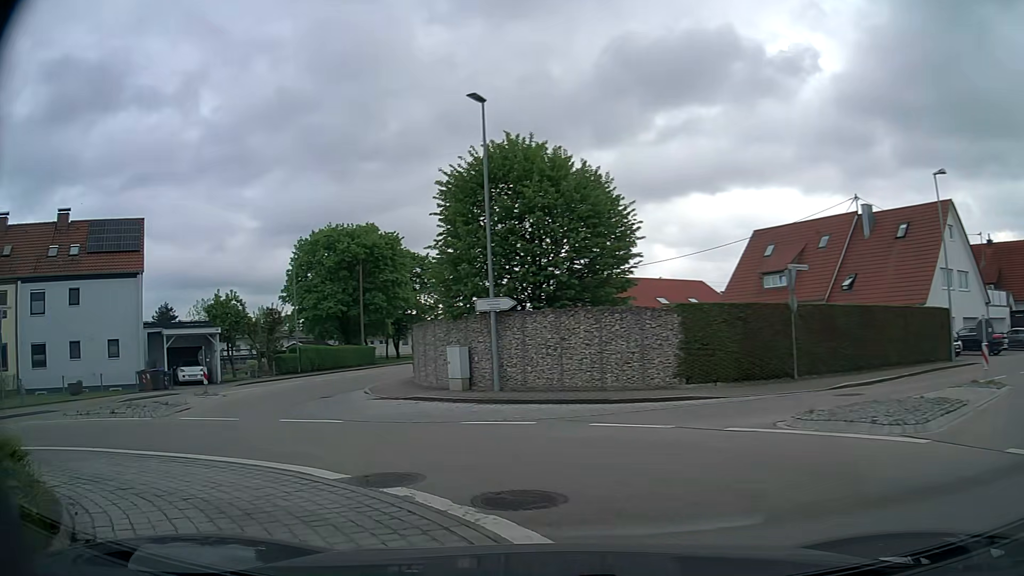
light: Day
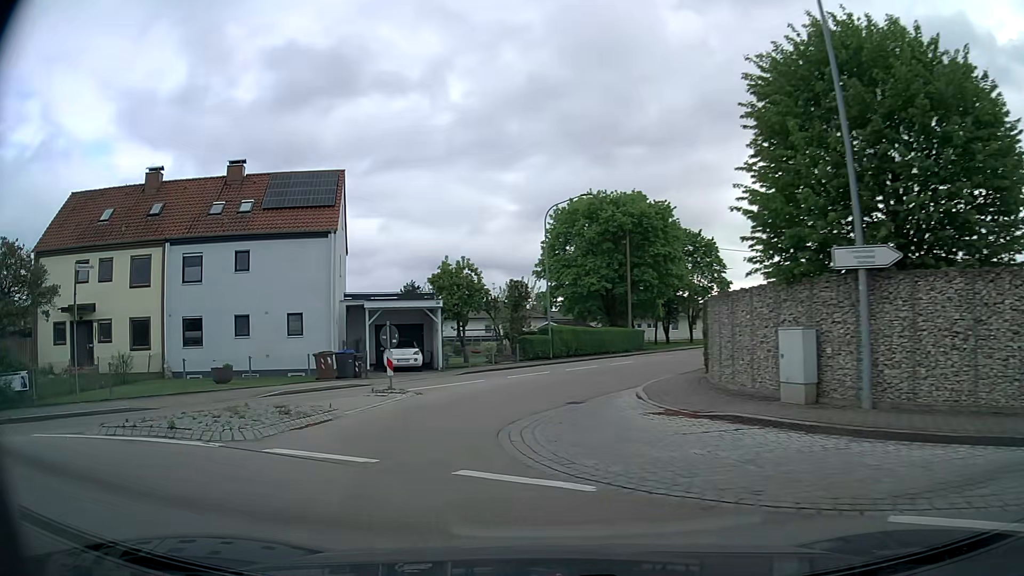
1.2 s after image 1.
(-1.8, +8.4) m; -23°
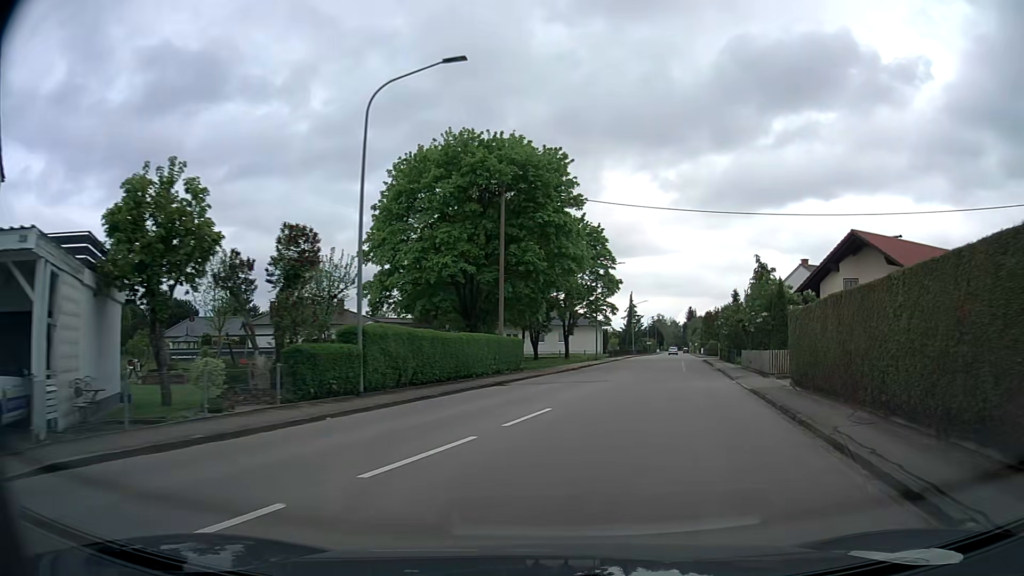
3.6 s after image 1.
(+0.5, +21.0) m; +12°
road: tertiary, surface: asphalt
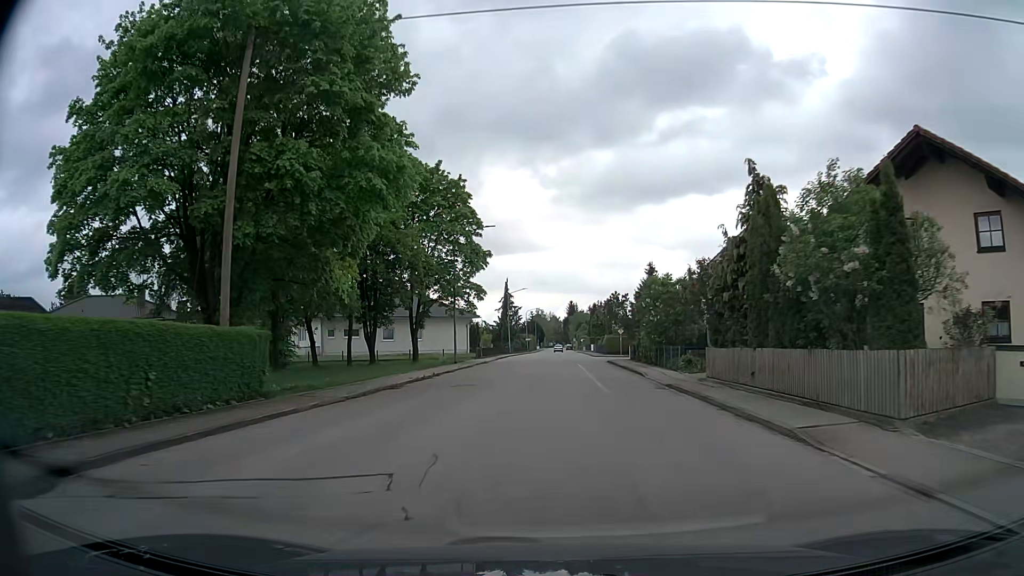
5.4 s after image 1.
(+2.7, +19.9) m; +11°
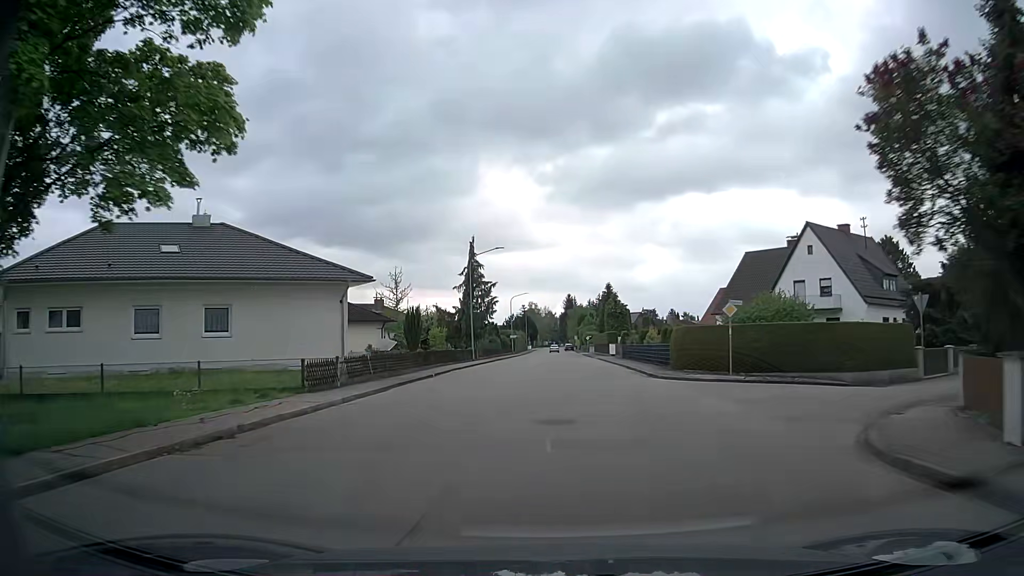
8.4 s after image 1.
(+0.5, +41.8) m; +1°
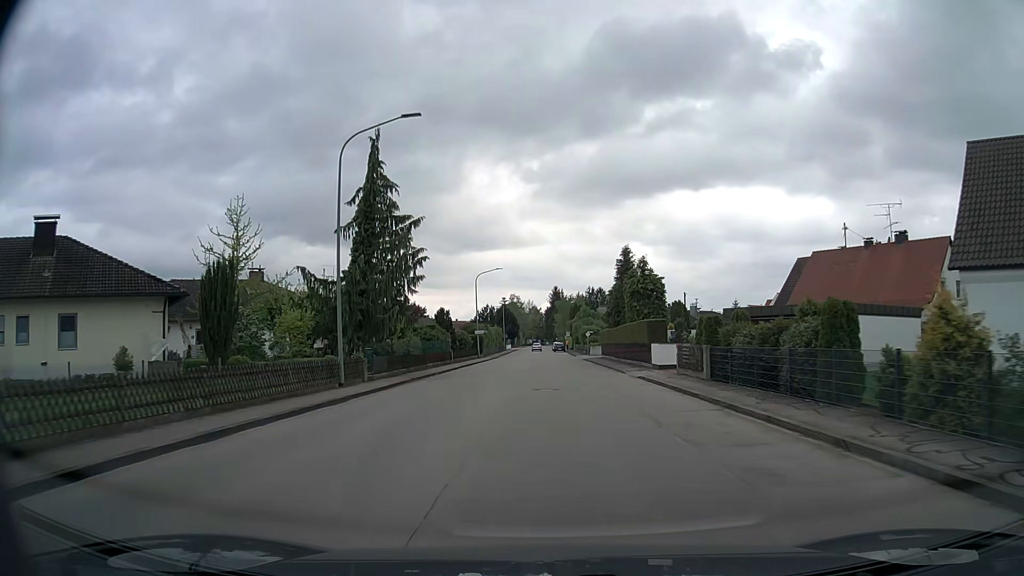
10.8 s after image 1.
(+0.2, +33.8) m; +1°
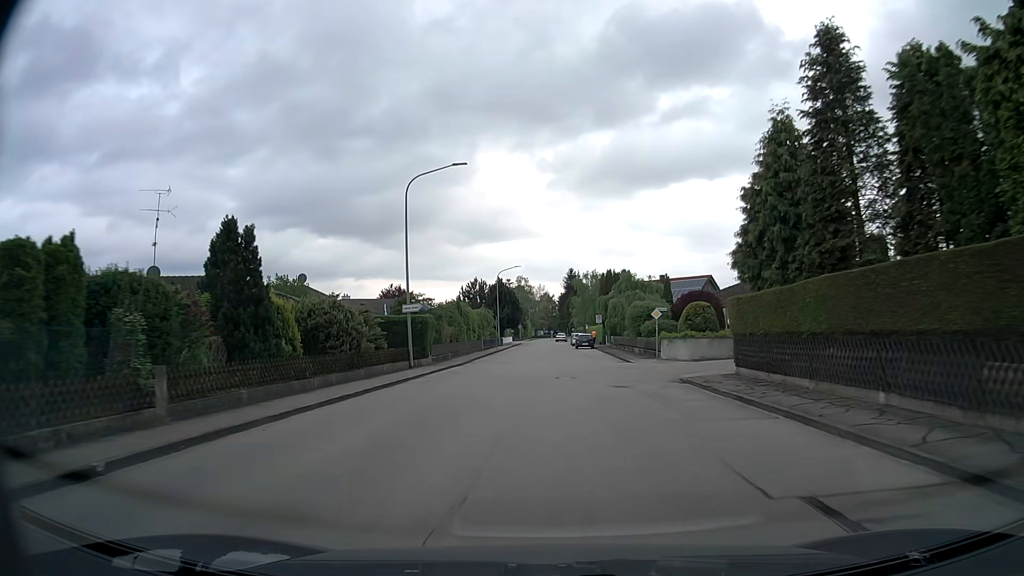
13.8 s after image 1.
(-0.4, +41.4) m; -1°
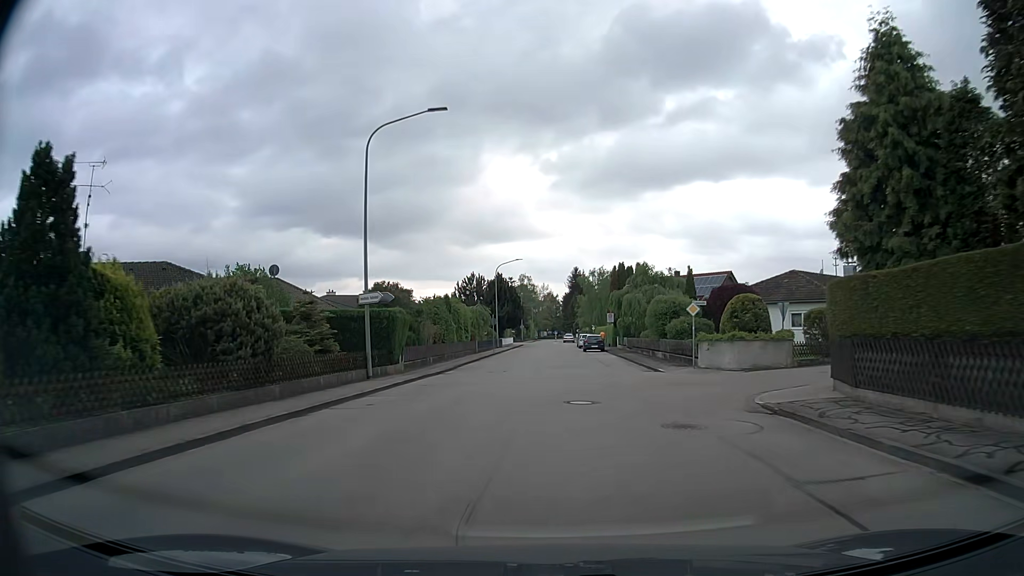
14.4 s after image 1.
(0.0, +8.1) m; 0°
(0, +10) (0, +20) (0, +30) (0, +40) (+1, +50) (+1, +60) (+1, +70) (+2, +80) (+2, +90) (+3, +100) m
